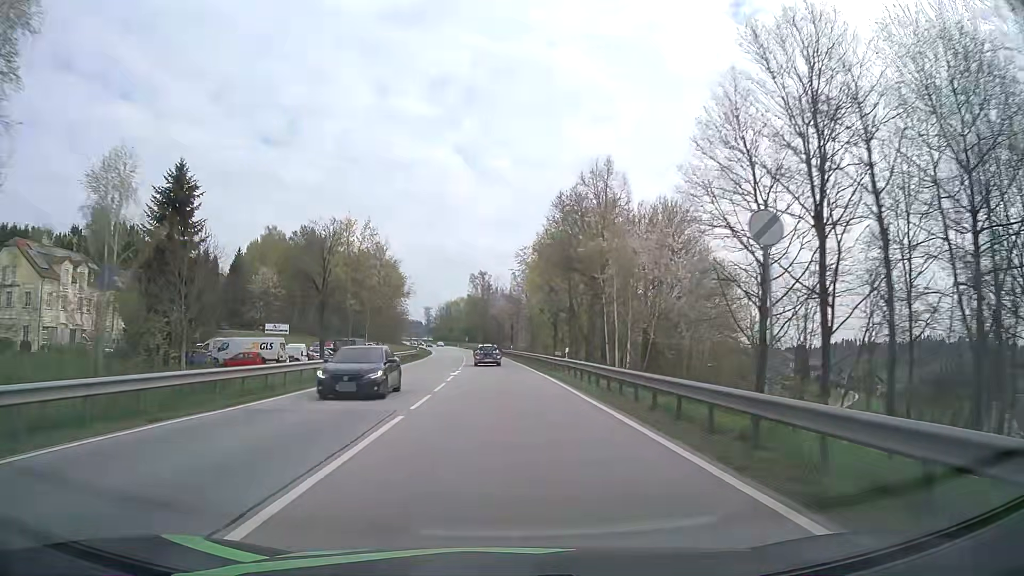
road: primary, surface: asphalt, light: Day
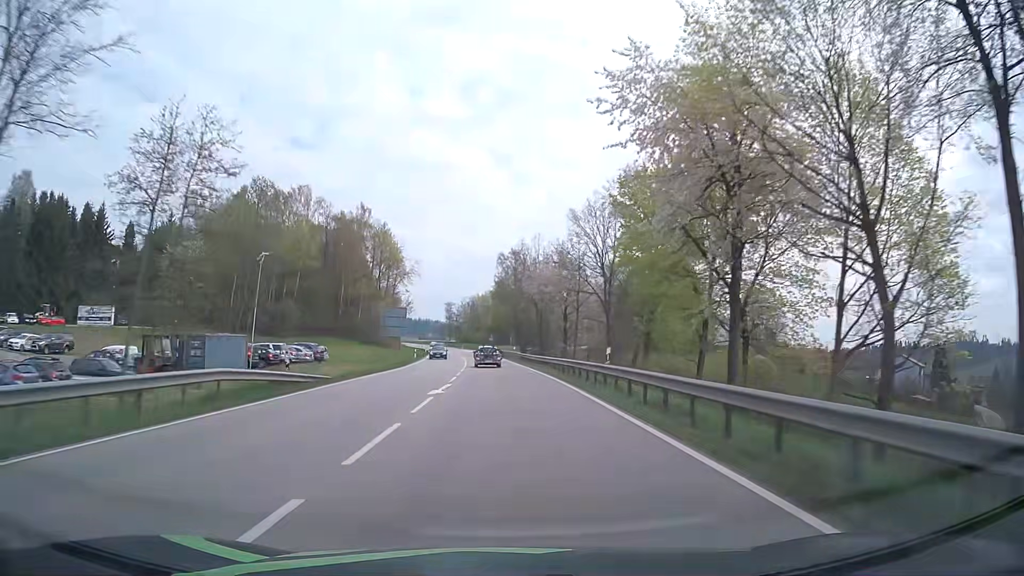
(-1.4, +54.7) m; -3°
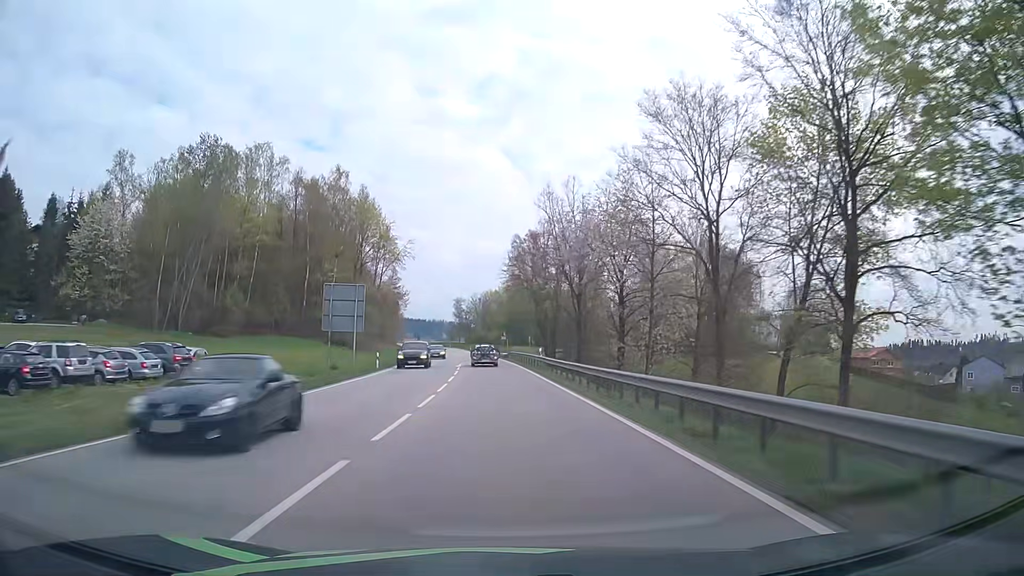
(-0.1, +27.8) m; -1°
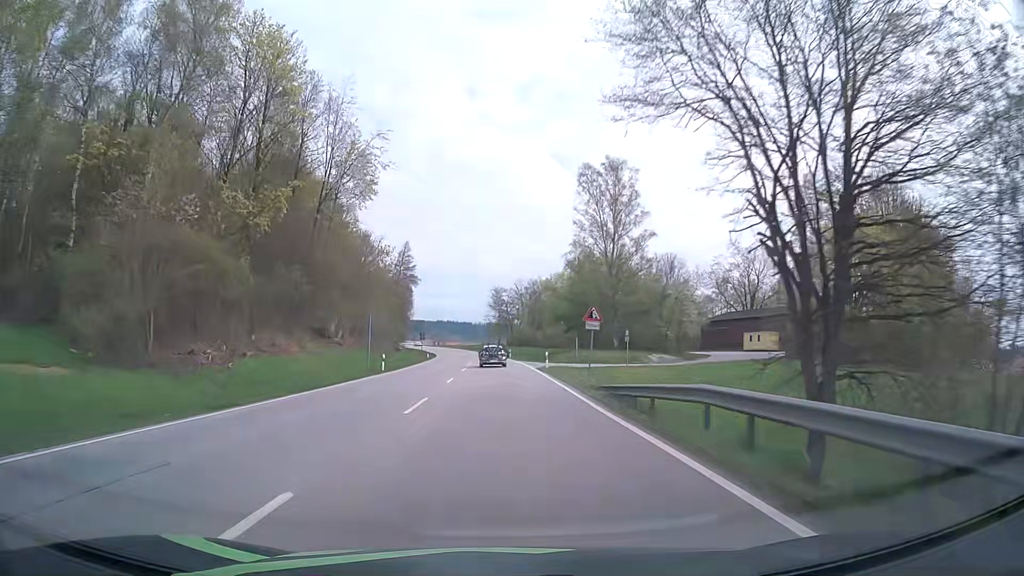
(-1.7, +55.9) m; -4°
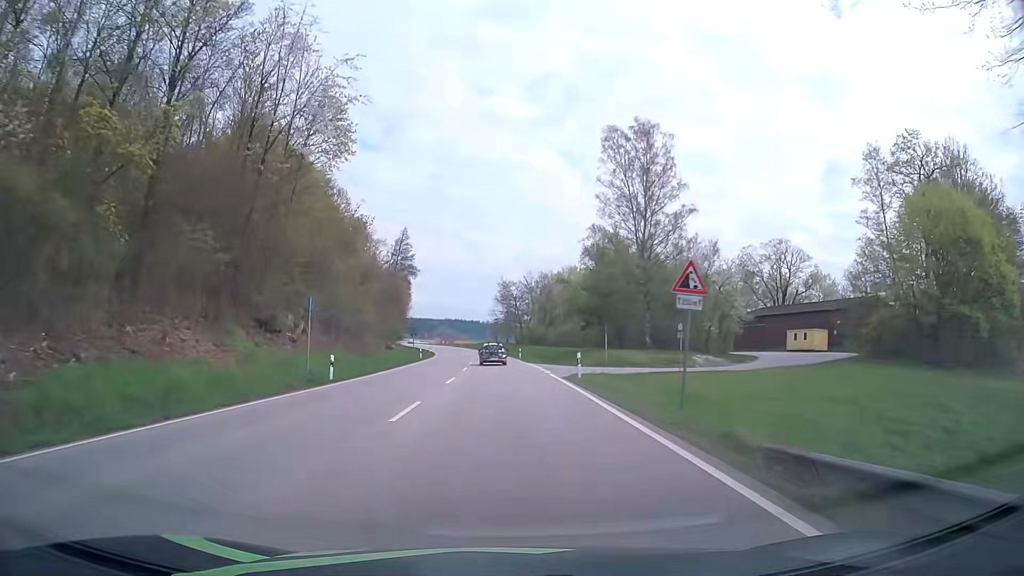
(-0.1, +14.0) m; -1°
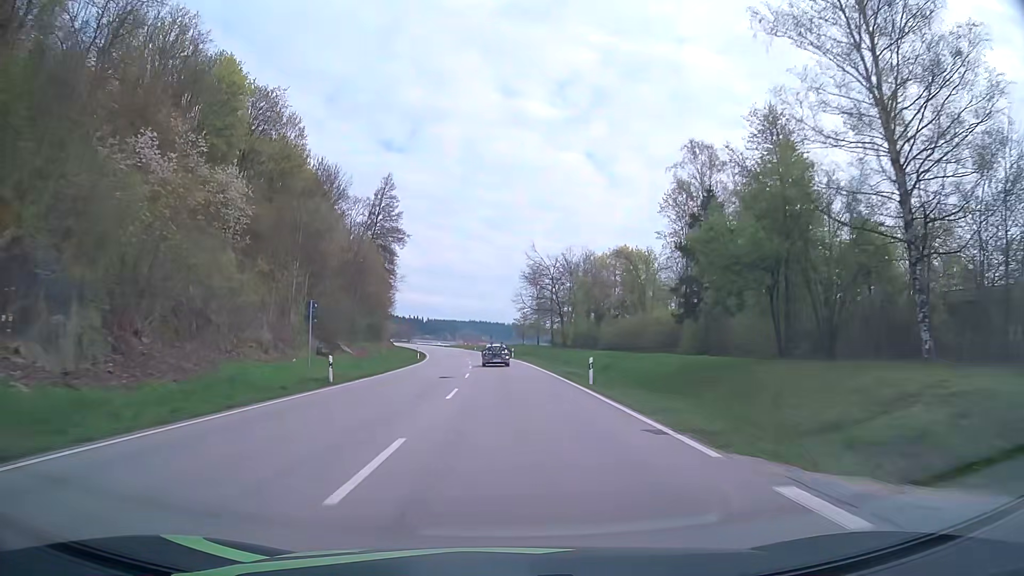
(-0.8, +42.0) m; -2°
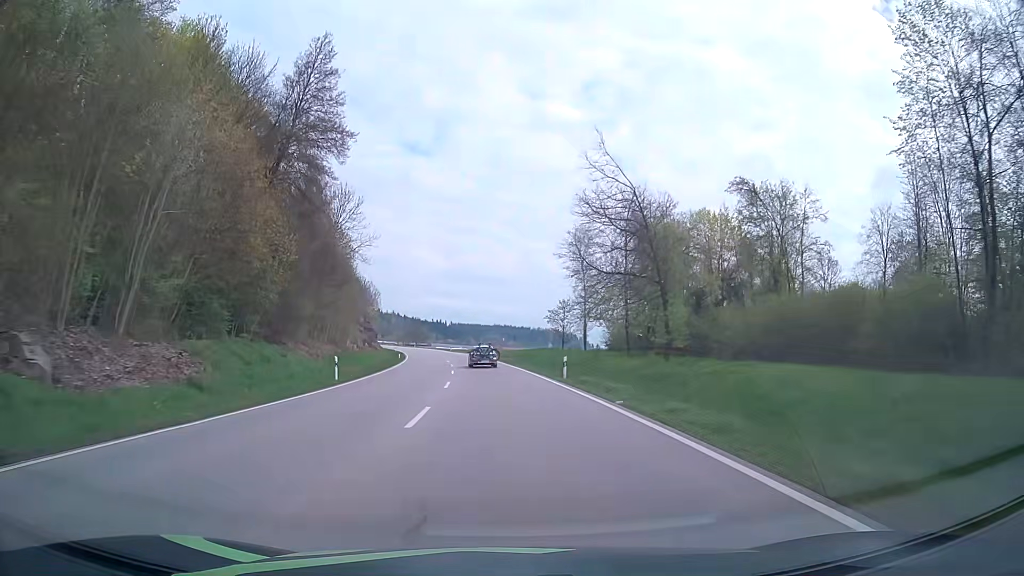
(-0.9, +41.9) m; -2°
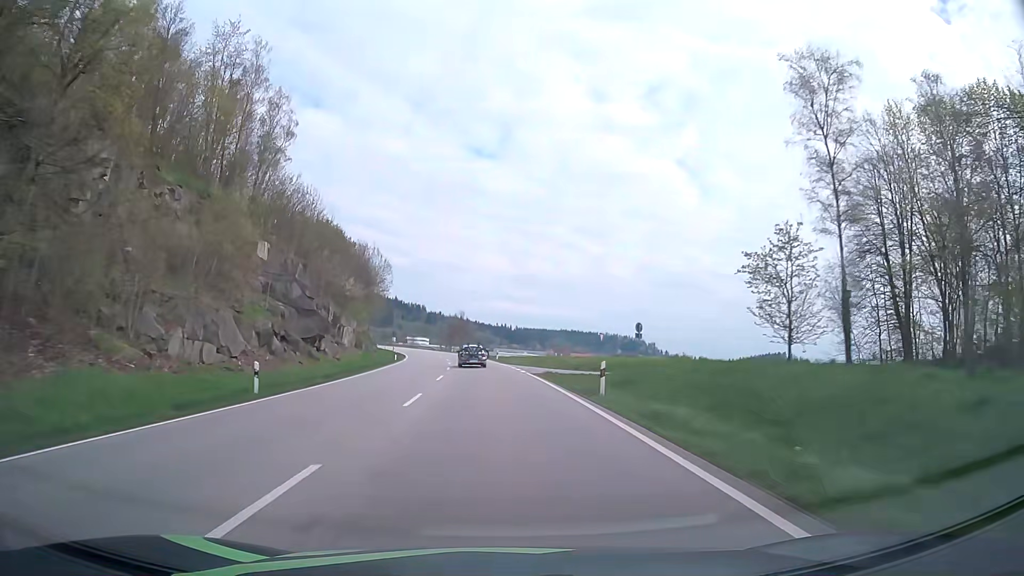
(-2.6, +55.6) m; -6°
(0, +10) (0, +20) (-1, +30) (-2, +40) (-2, +50) (-3, +60) (-5, +70) (-6, +80) (-7, +90) (-9, +99) m
